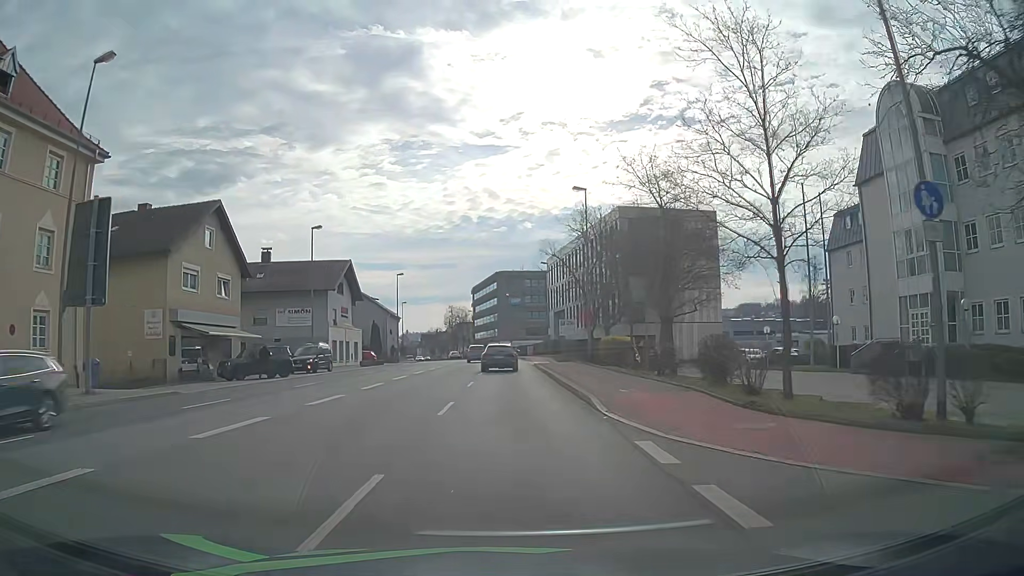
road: primary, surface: asphalt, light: Day
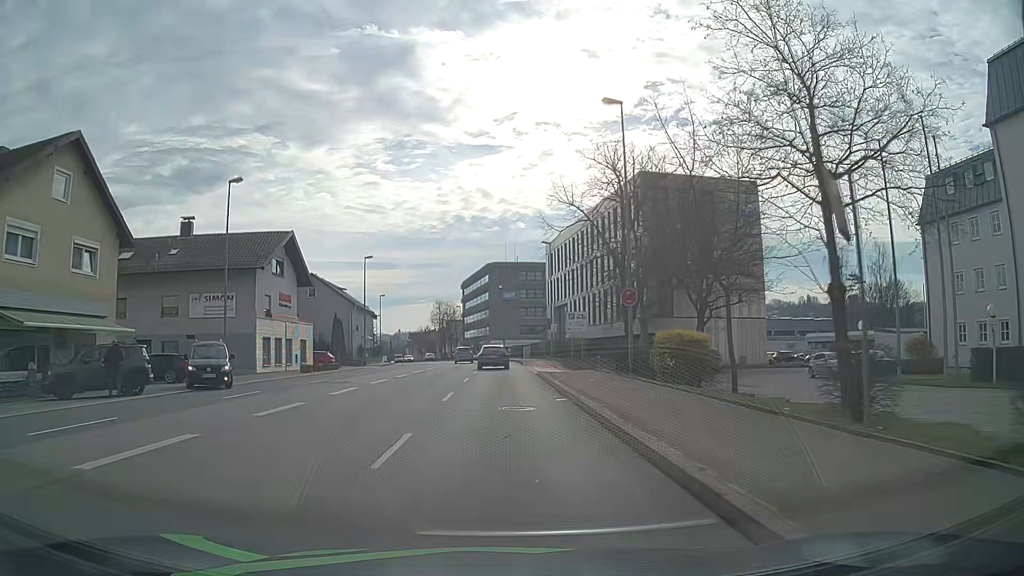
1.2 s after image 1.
(+0.1, +14.8) m; +1°
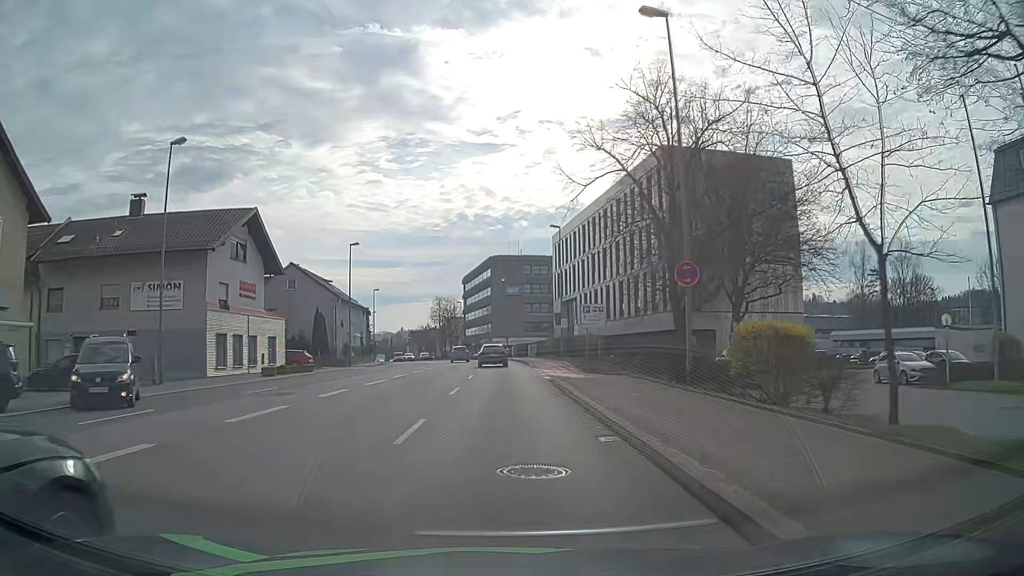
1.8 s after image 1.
(0.0, +7.4) m; -1°
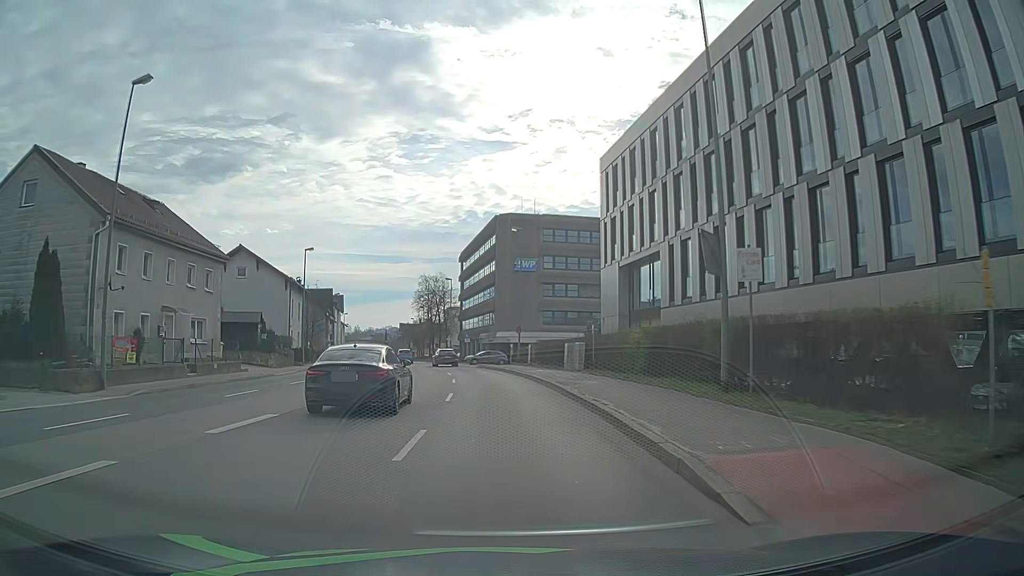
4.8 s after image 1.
(0.0, +37.4) m; 0°
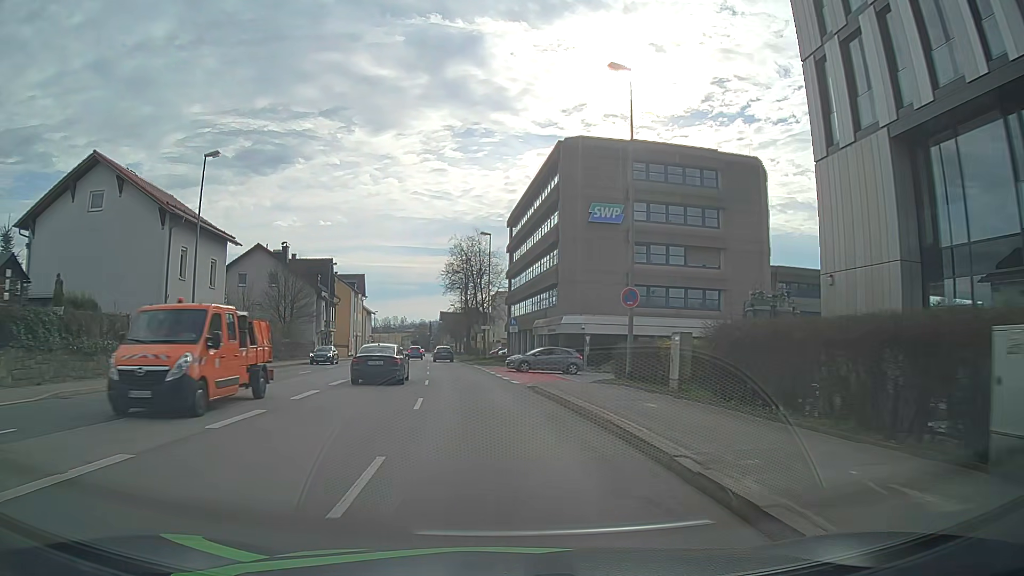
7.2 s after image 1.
(-1.0, +29.9) m; -5°
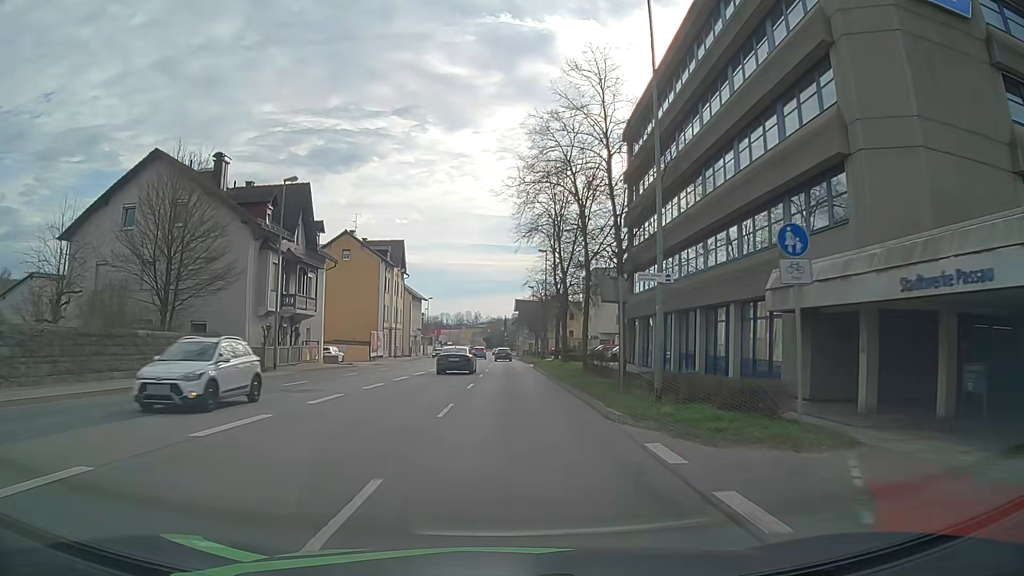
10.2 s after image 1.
(-2.6, +37.6) m; -7°
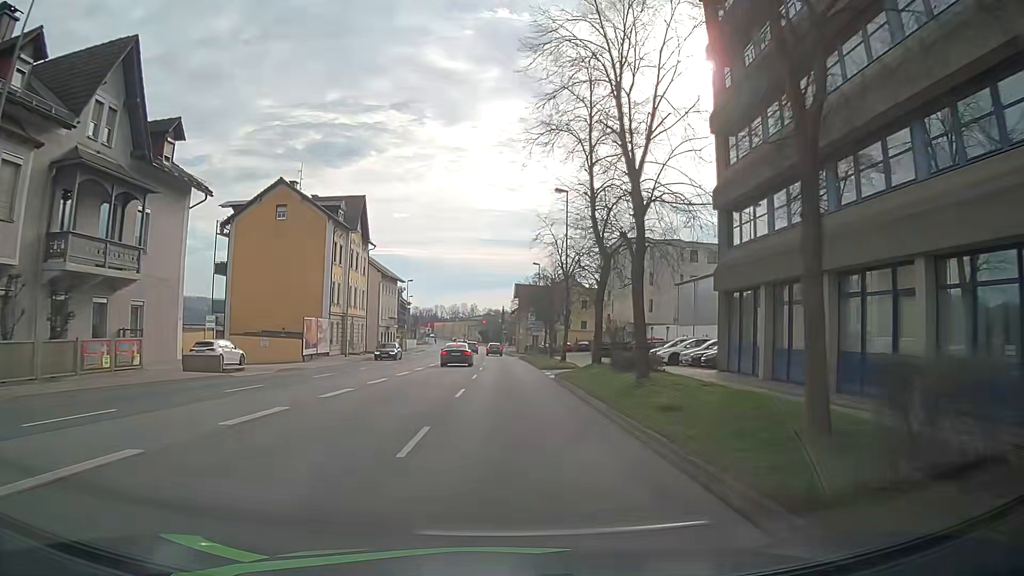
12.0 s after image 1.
(0.0, +23.0) m; 0°
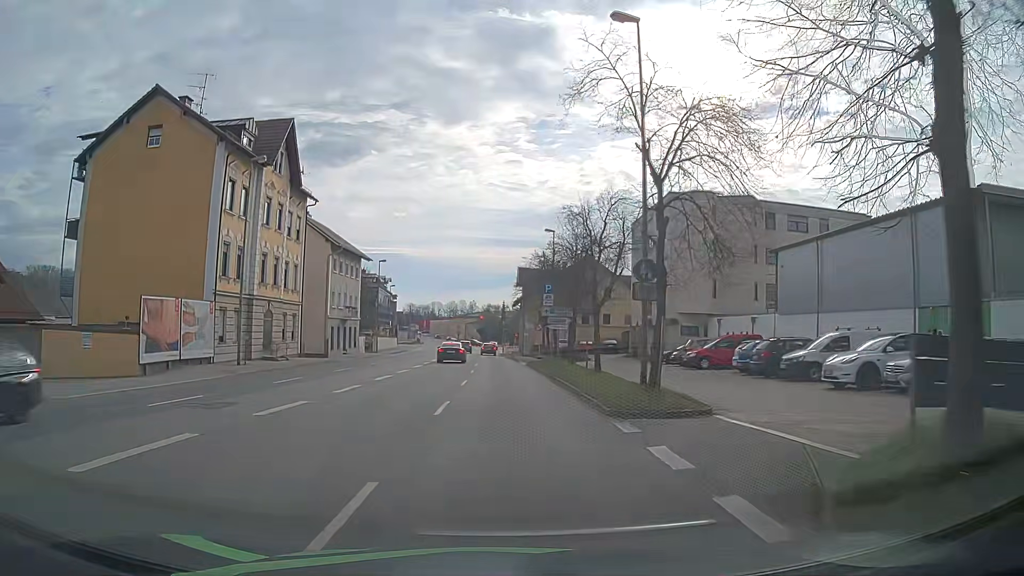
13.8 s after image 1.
(+0.1, +22.3) m; 0°
(0, +10) (0, +20) (0, +30) (0, +40) (0, +50) (0, +60) (-1, +70) (-1, +80) (-1, +90) (-1, +100) m
